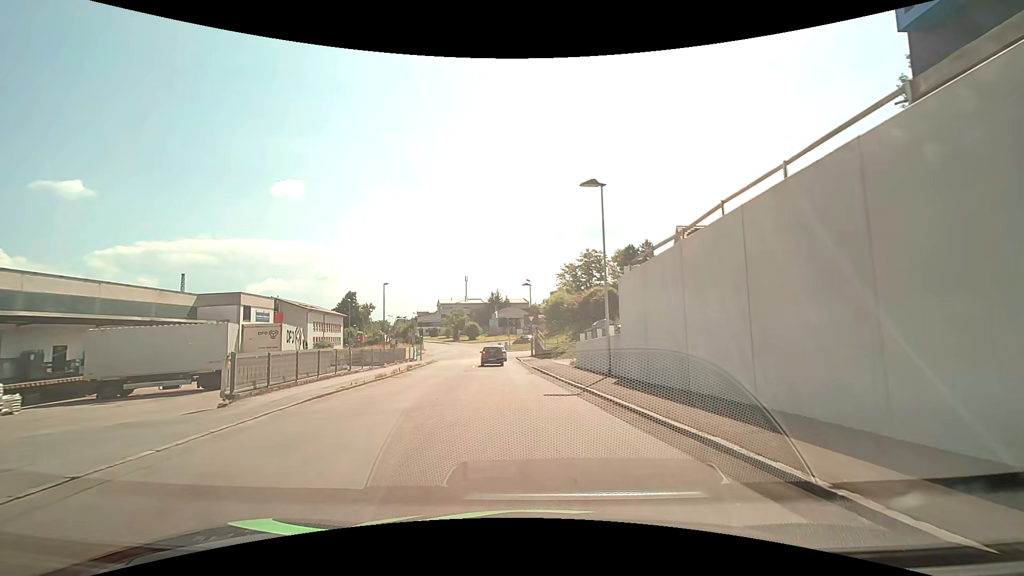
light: Day
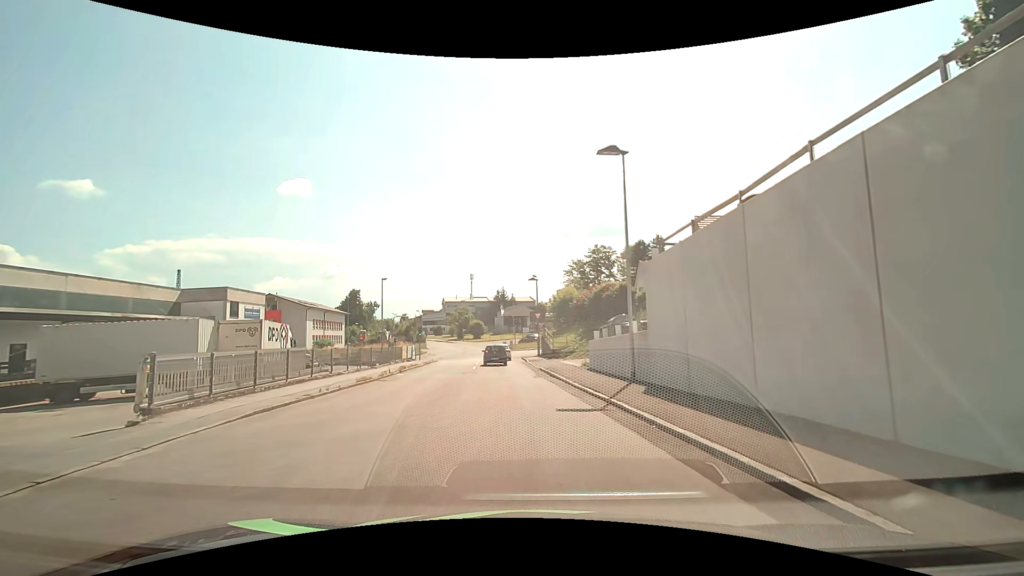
(0.0, +3.4) m; +1°
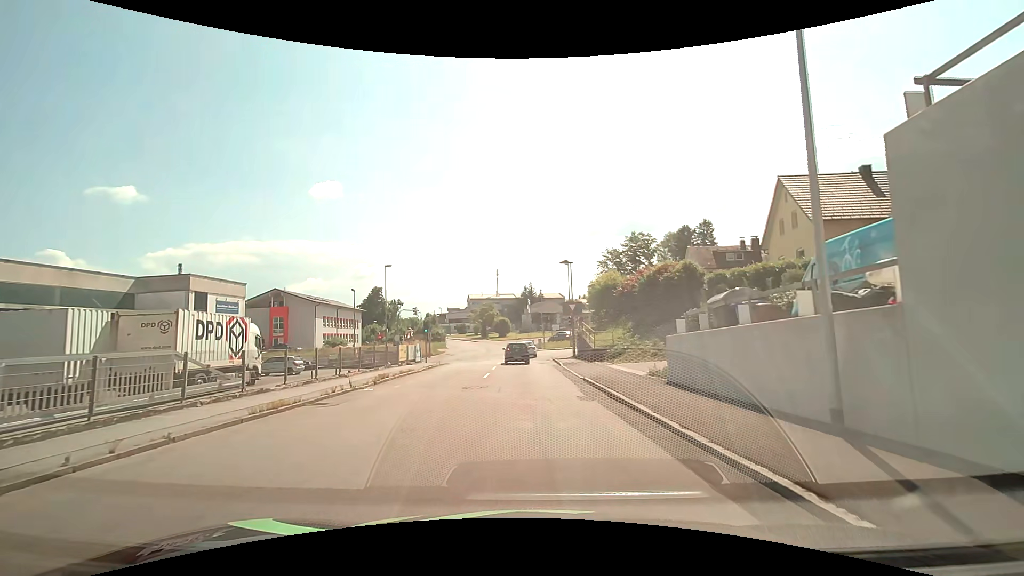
(-0.3, +9.7) m; -3°
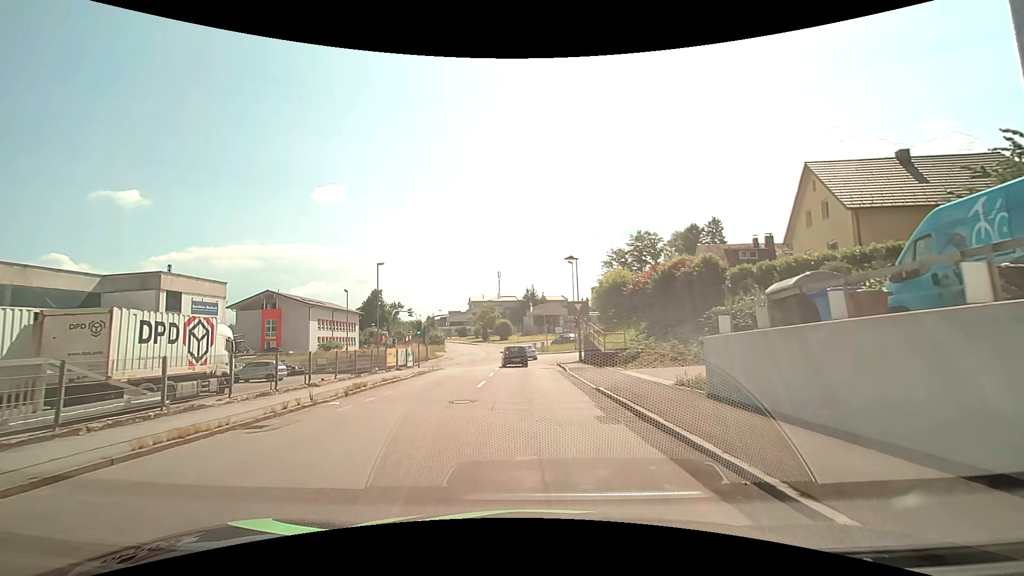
(0.0, +3.3) m; 0°
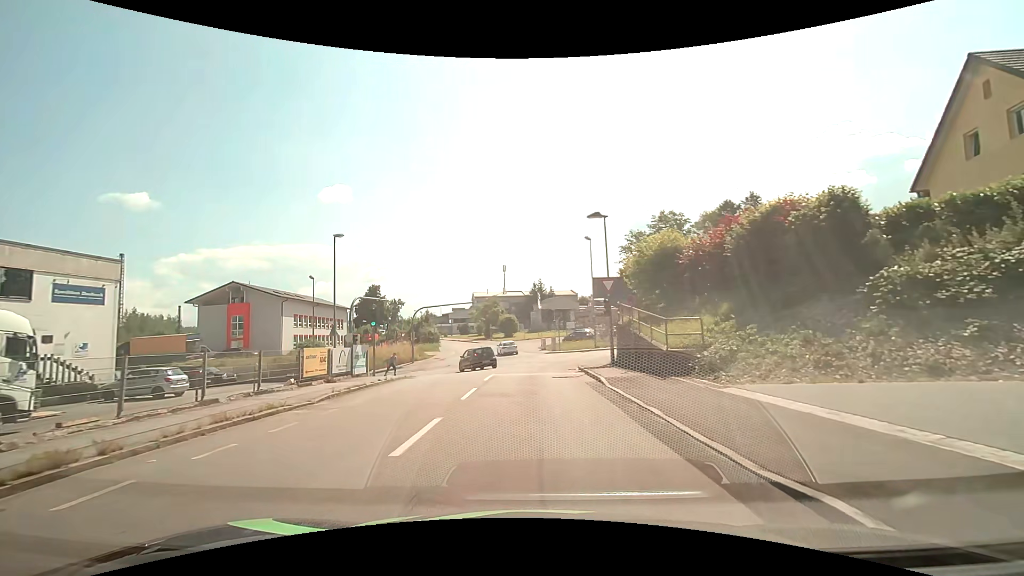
(-0.1, +11.7) m; -2°
